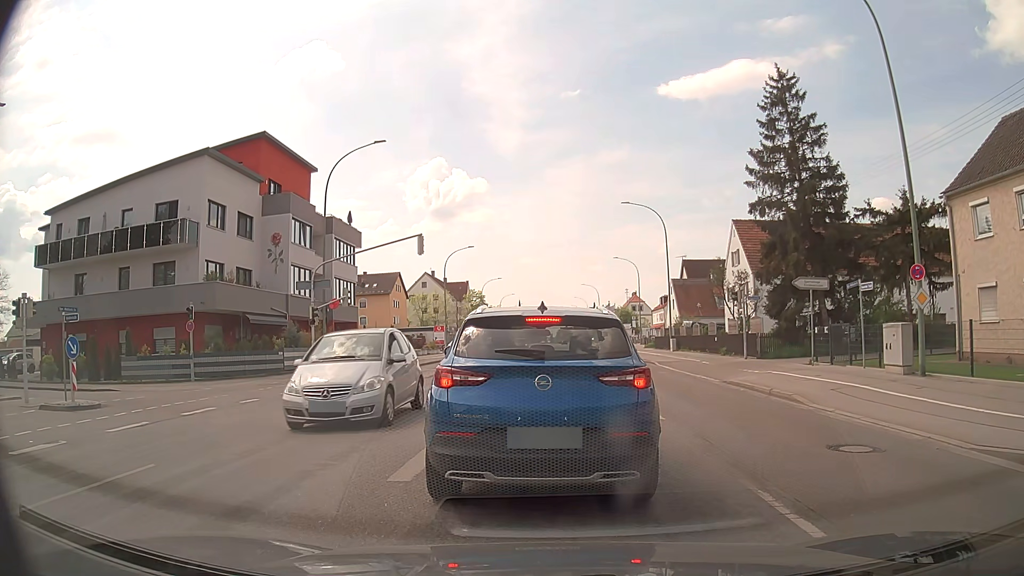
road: tertiary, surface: asphalt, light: Day
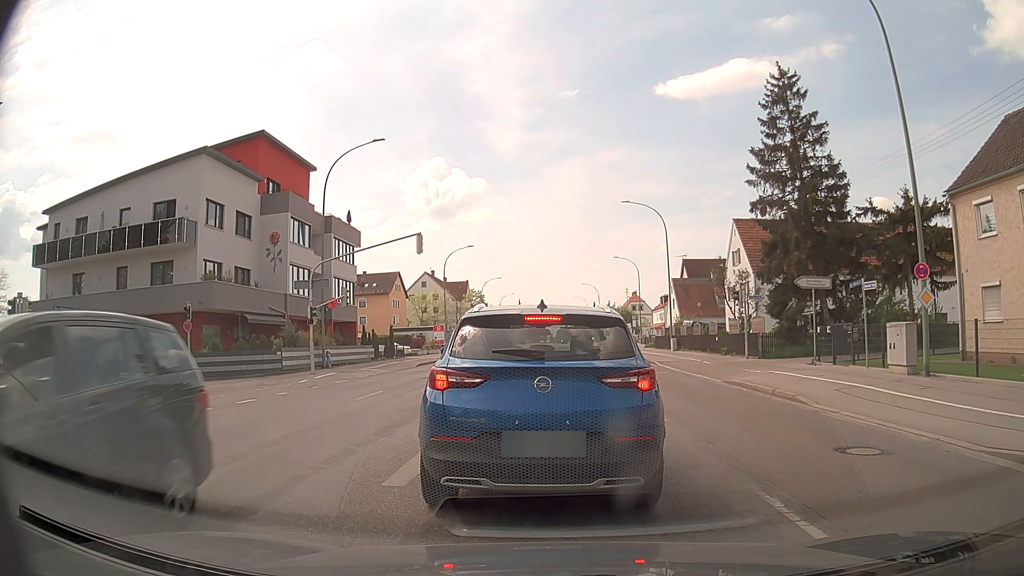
(0.0, +0.3) m; 0°
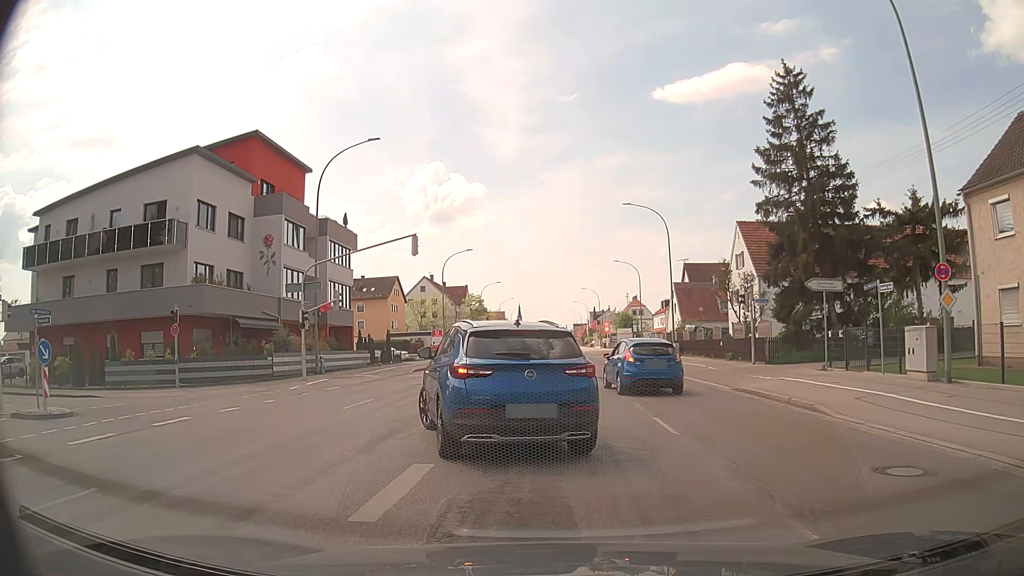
(0.0, +1.2) m; +2°
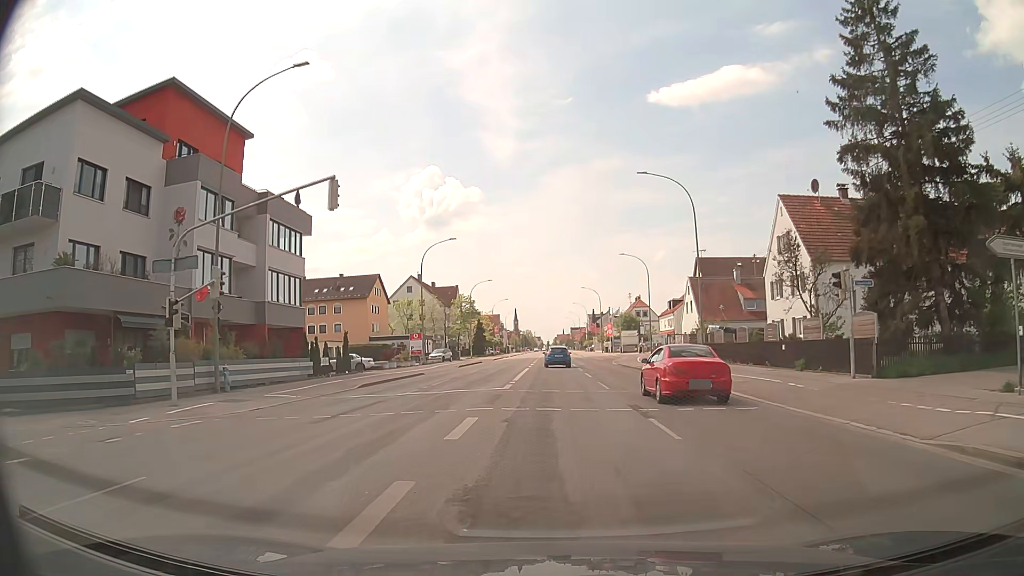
(-0.2, +11.8) m; -1°
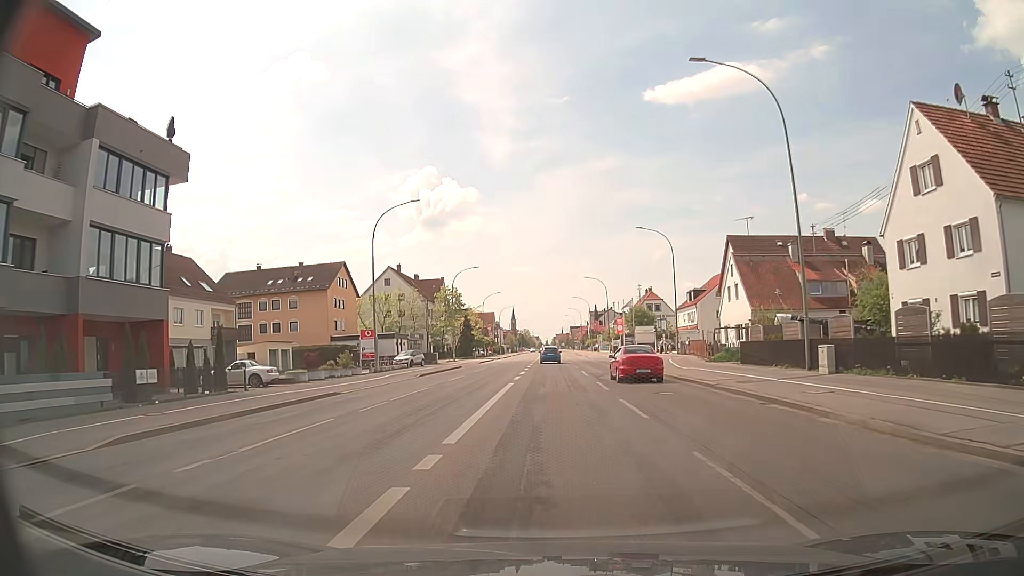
(+0.1, +18.5) m; 0°
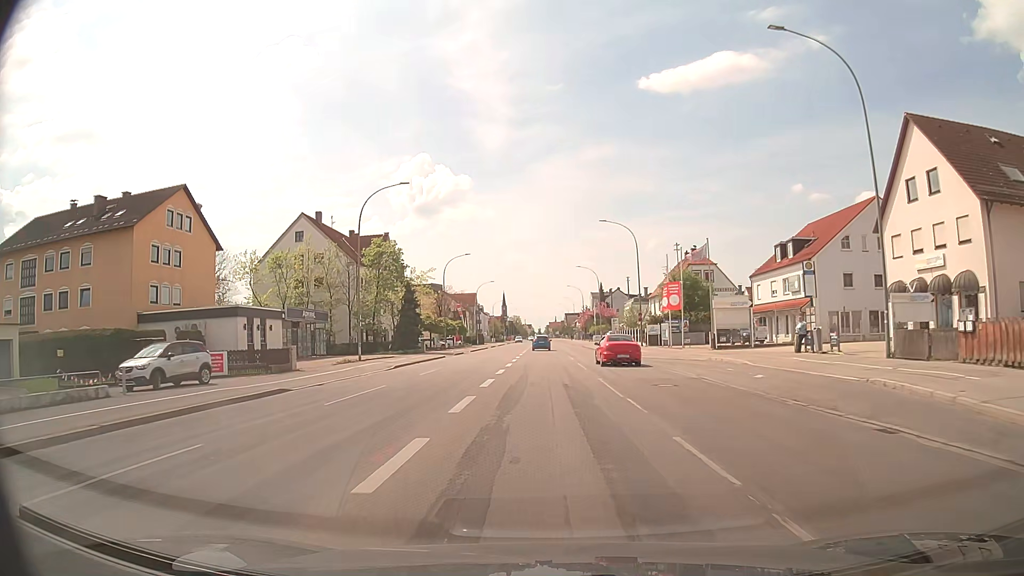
(+0.2, +41.7) m; +1°
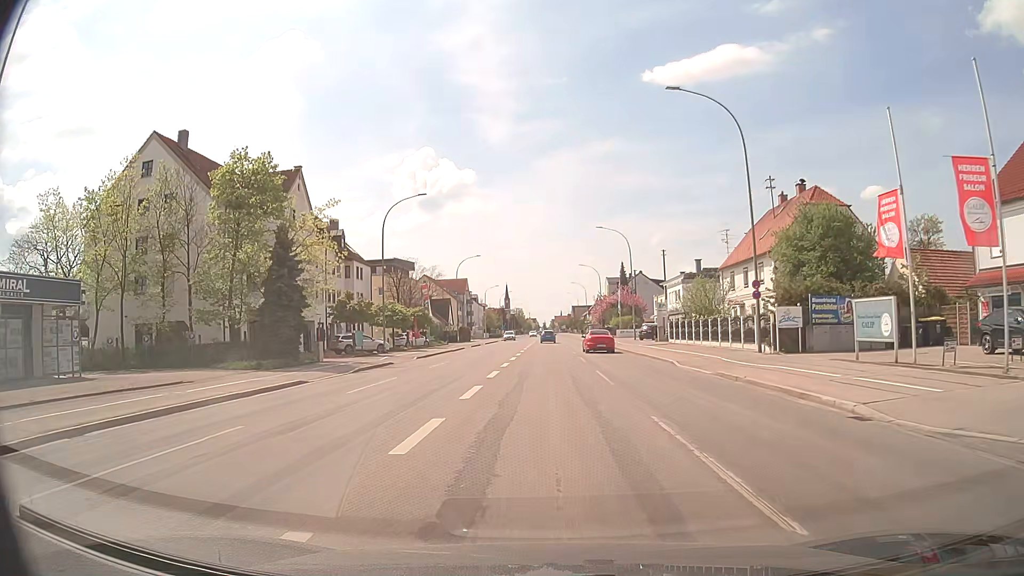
(-0.1, +33.8) m; 0°
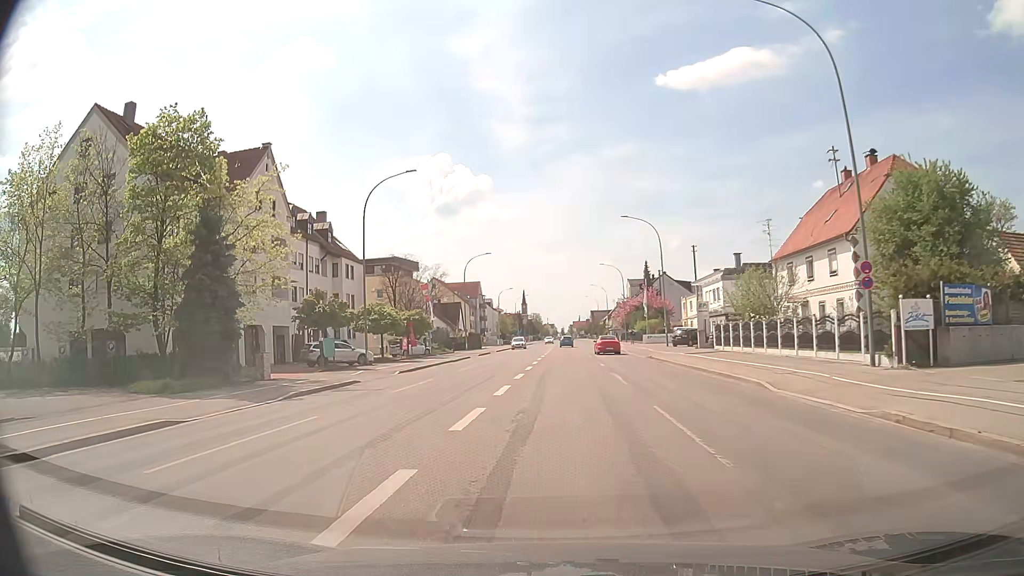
(0.0, +9.4) m; -1°
